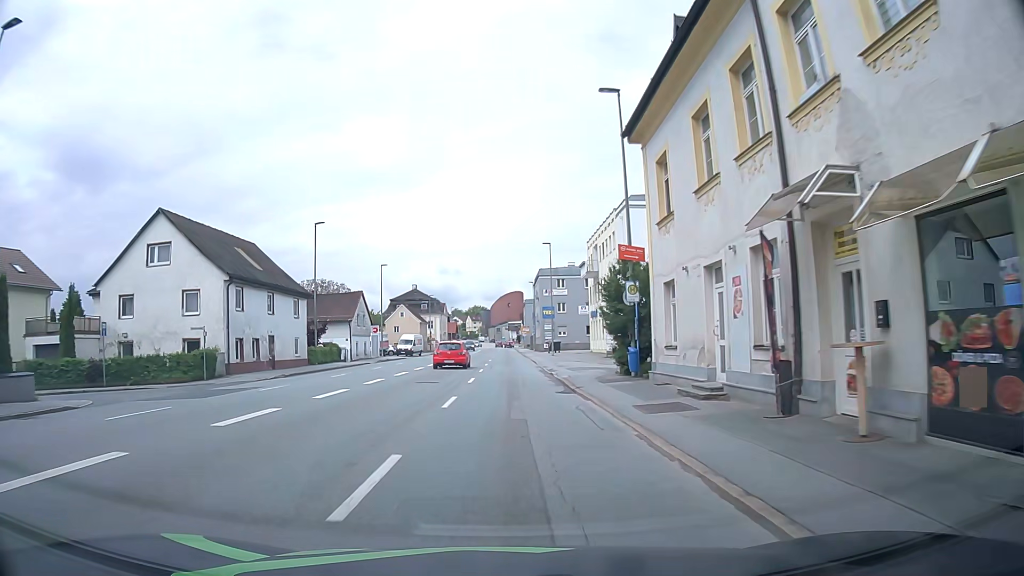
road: tertiary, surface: asphalt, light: Day
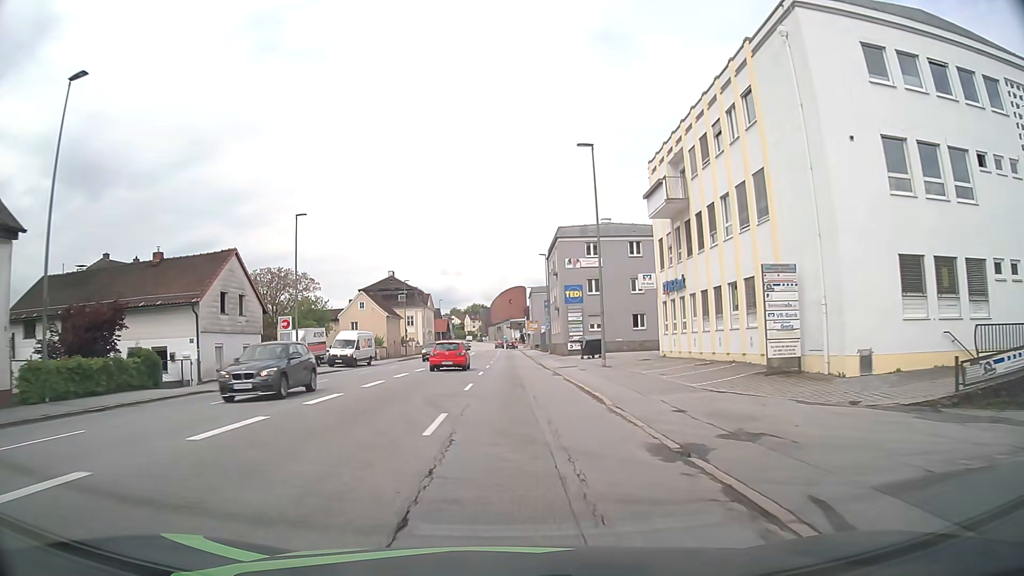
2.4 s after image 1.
(+0.3, +31.3) m; 0°
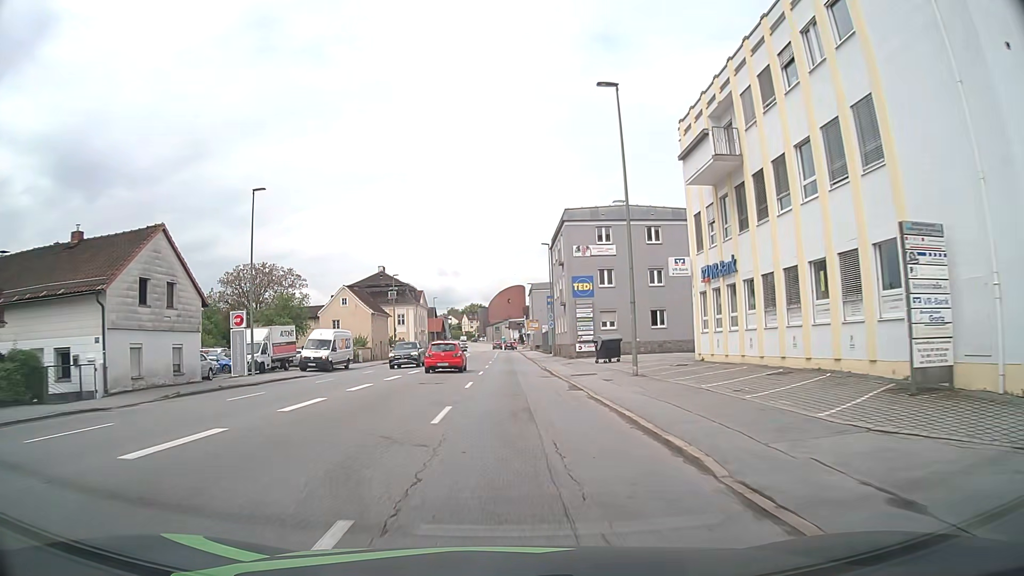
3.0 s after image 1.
(0.0, +7.8) m; 0°
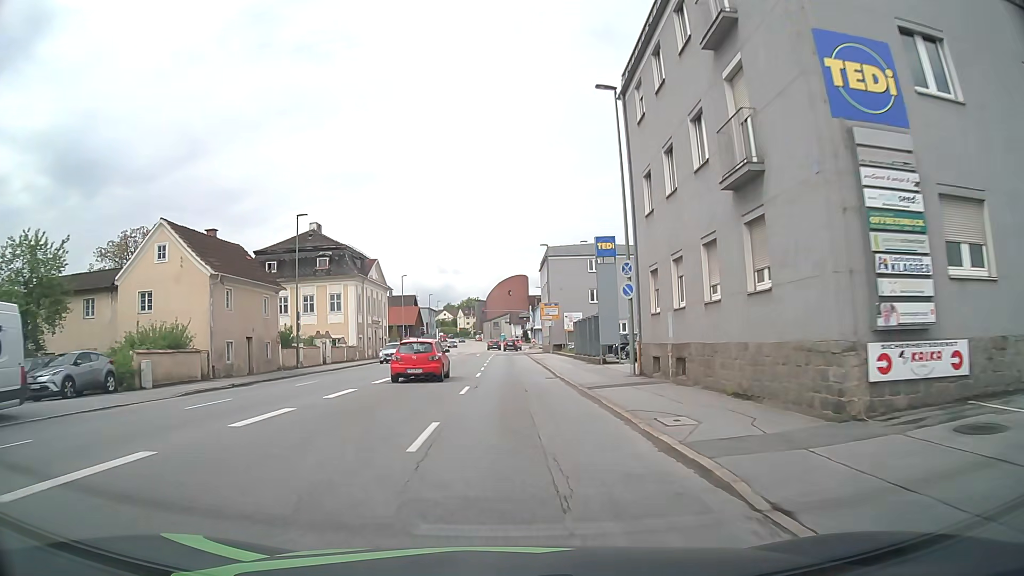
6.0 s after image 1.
(0.0, +39.0) m; 0°
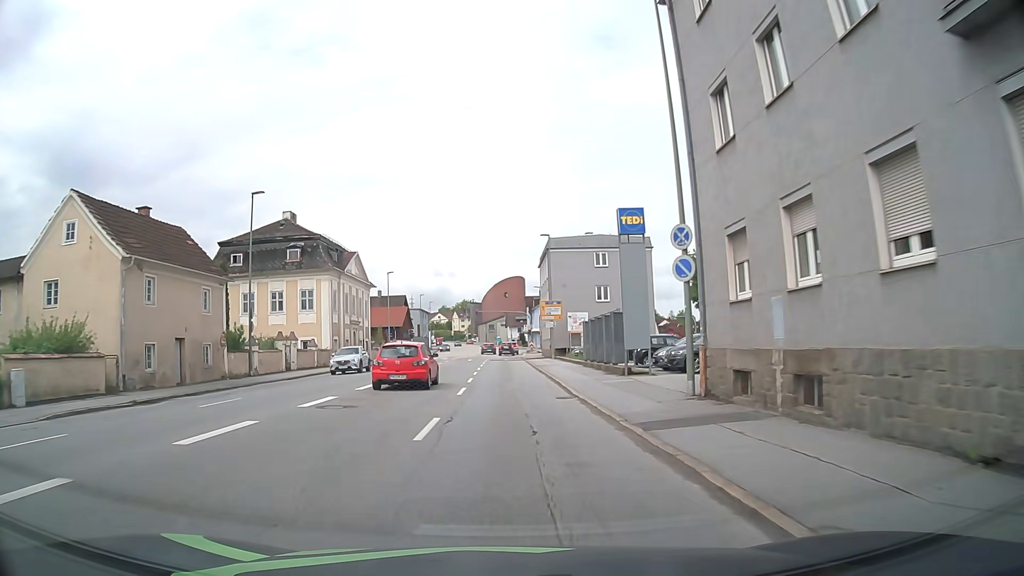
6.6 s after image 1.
(0.0, +7.8) m; 0°
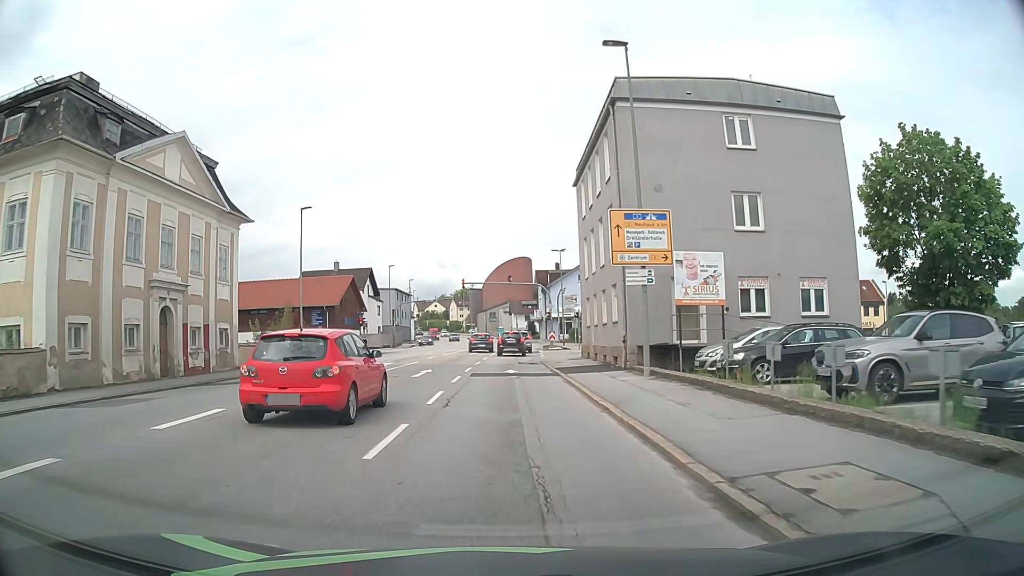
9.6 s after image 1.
(+0.3, +35.3) m; +1°
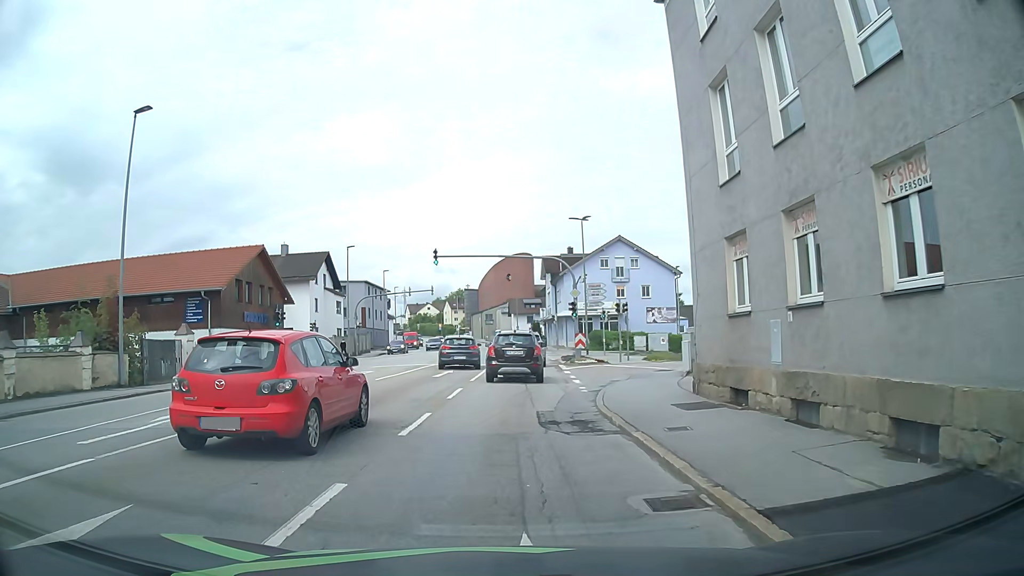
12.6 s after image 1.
(-0.1, +21.7) m; 0°
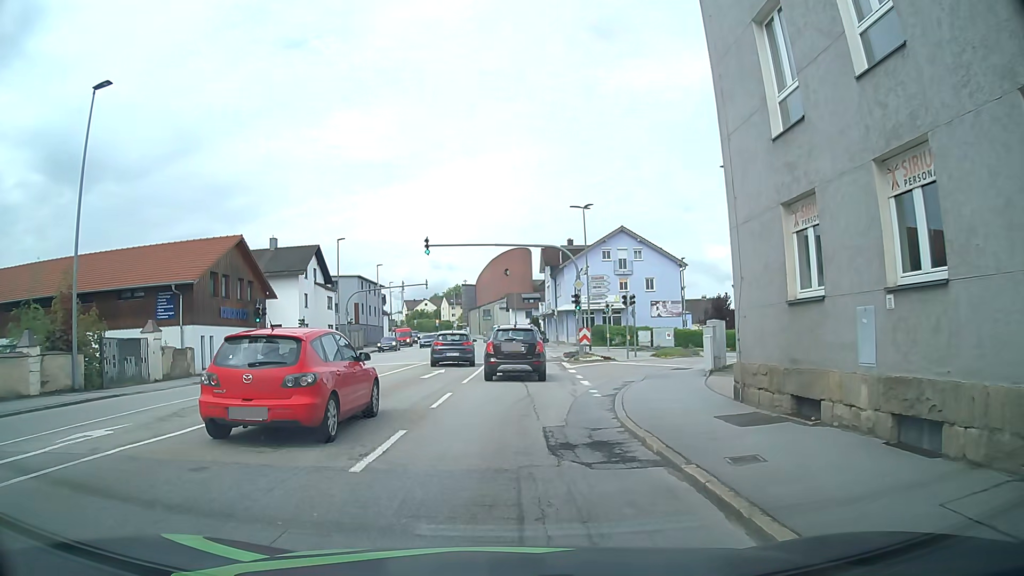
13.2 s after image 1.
(0.0, +2.8) m; +1°
